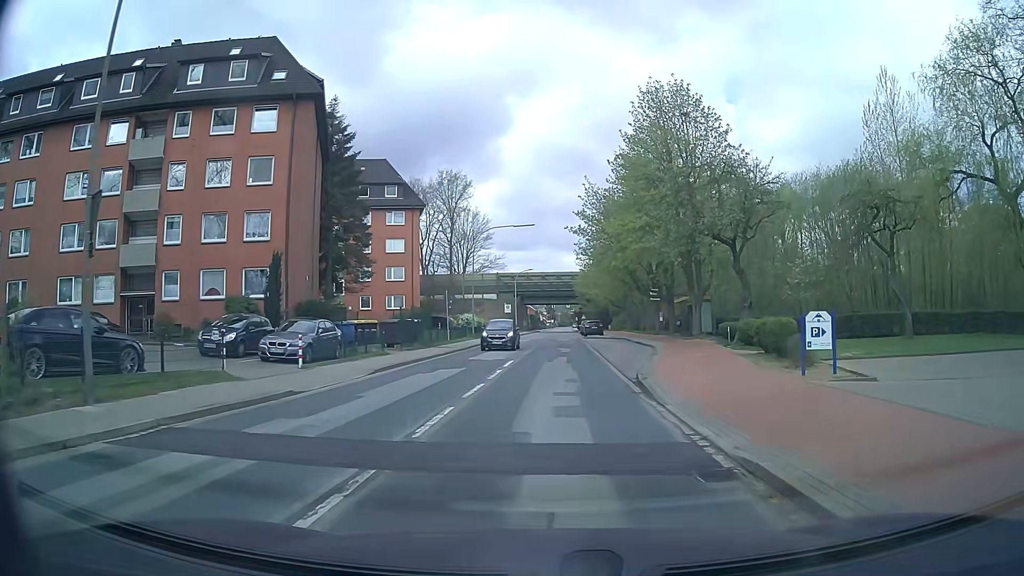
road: secondary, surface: asphalt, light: Day
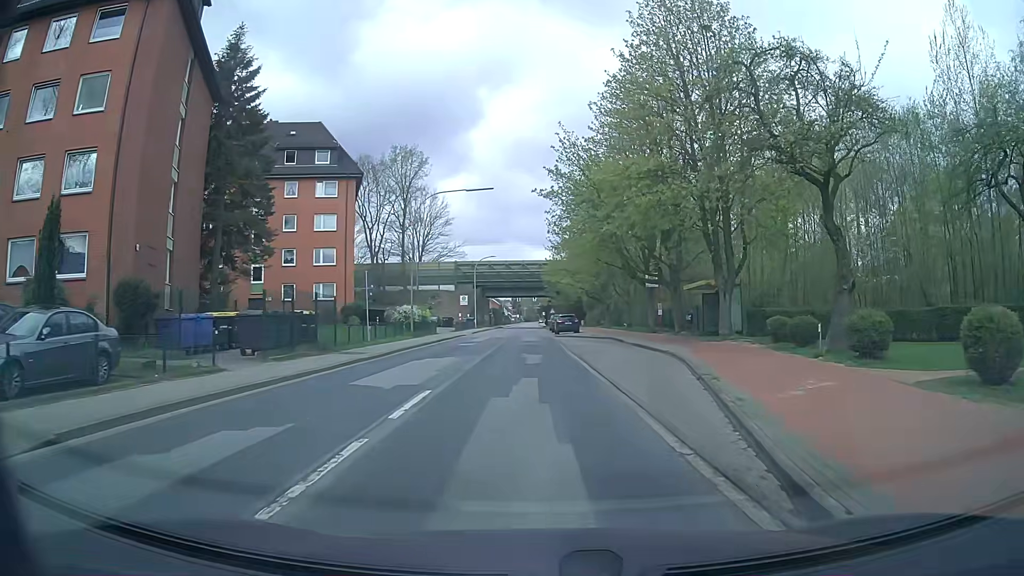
(+0.5, +12.6) m; +3°
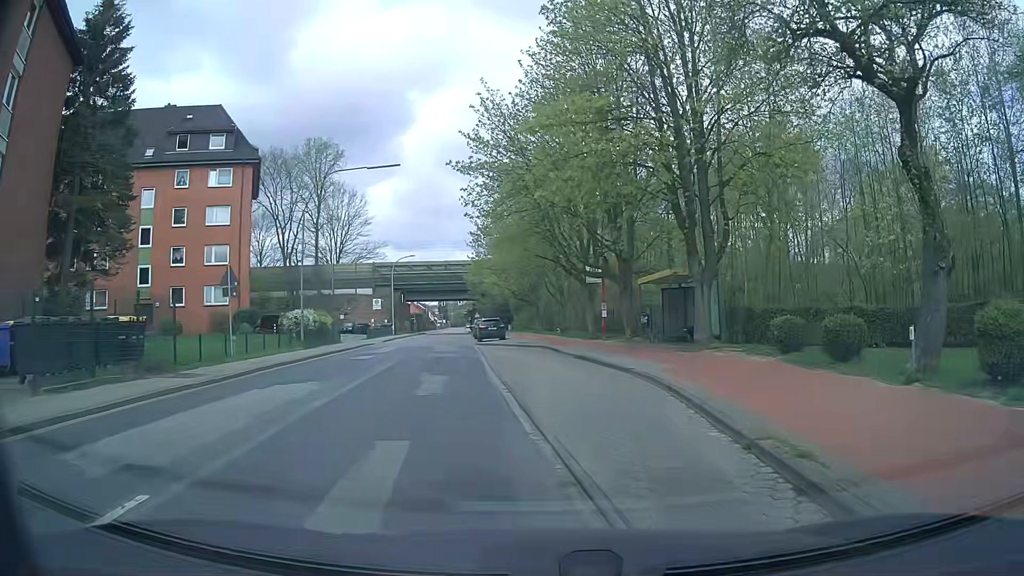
(+0.4, +7.4) m; +6°
